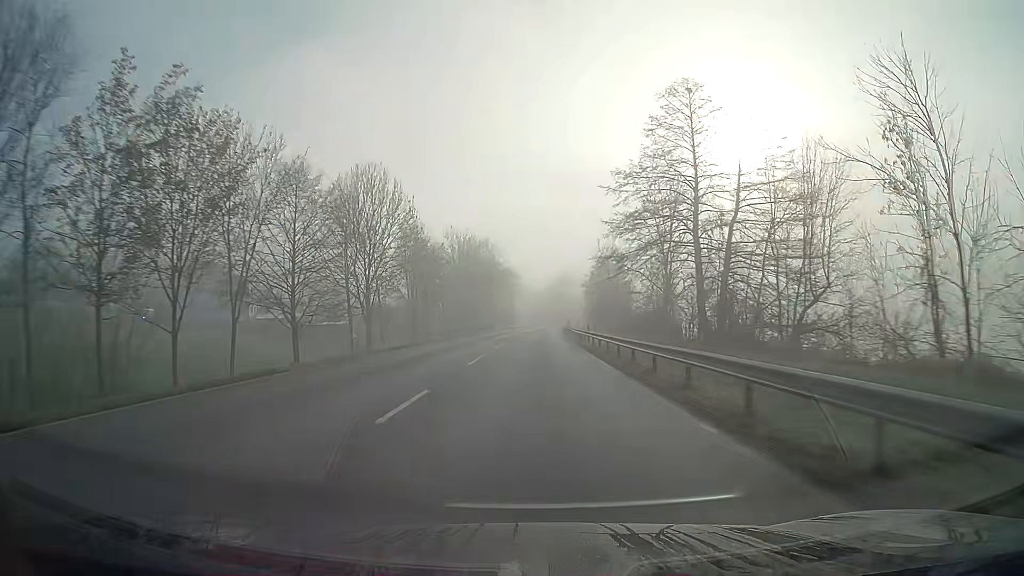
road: primary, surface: asphalt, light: Day
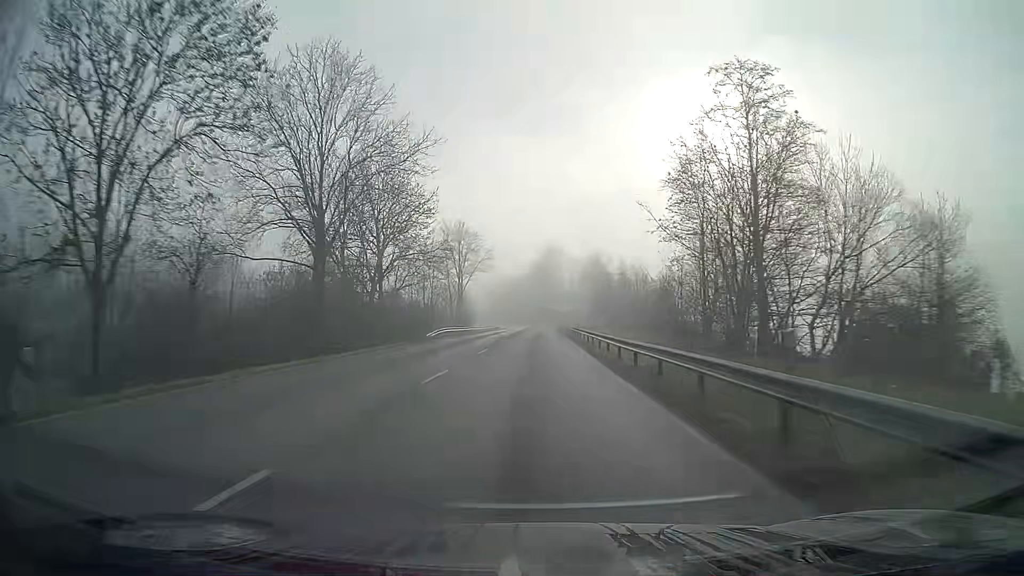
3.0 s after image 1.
(+1.3, +78.8) m; +2°
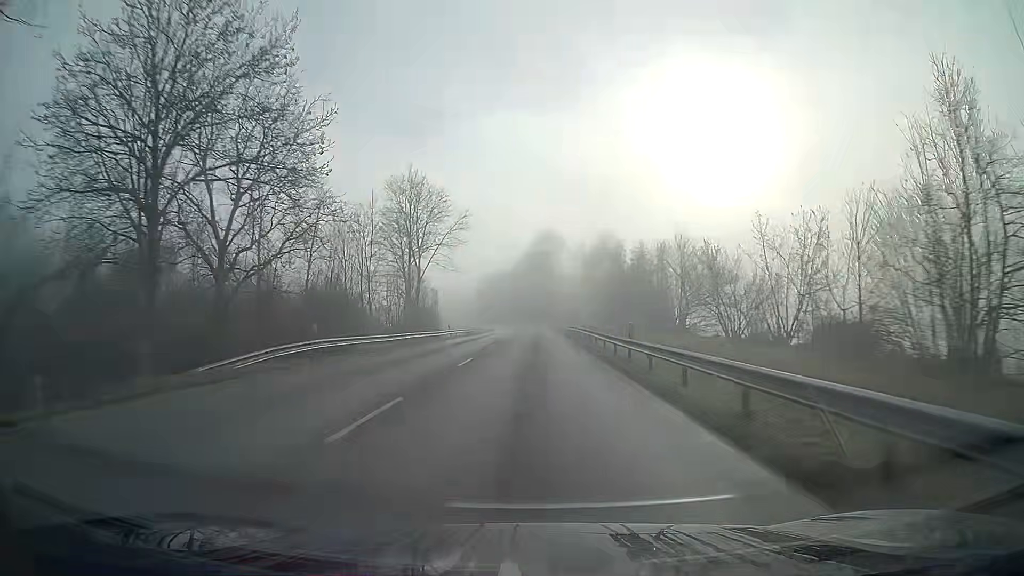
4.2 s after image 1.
(+0.1, +30.4) m; 0°
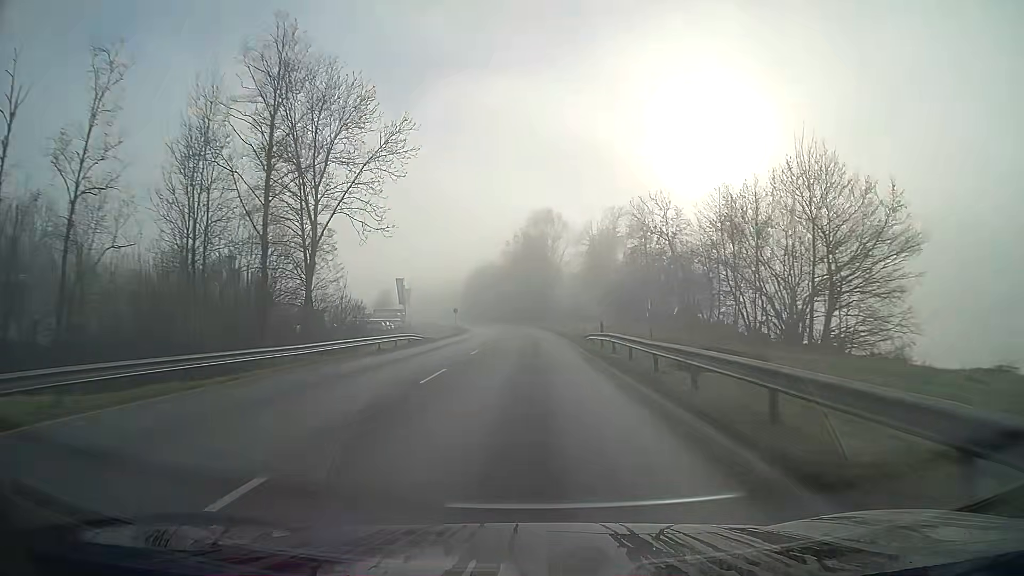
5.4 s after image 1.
(+0.1, +29.4) m; 0°
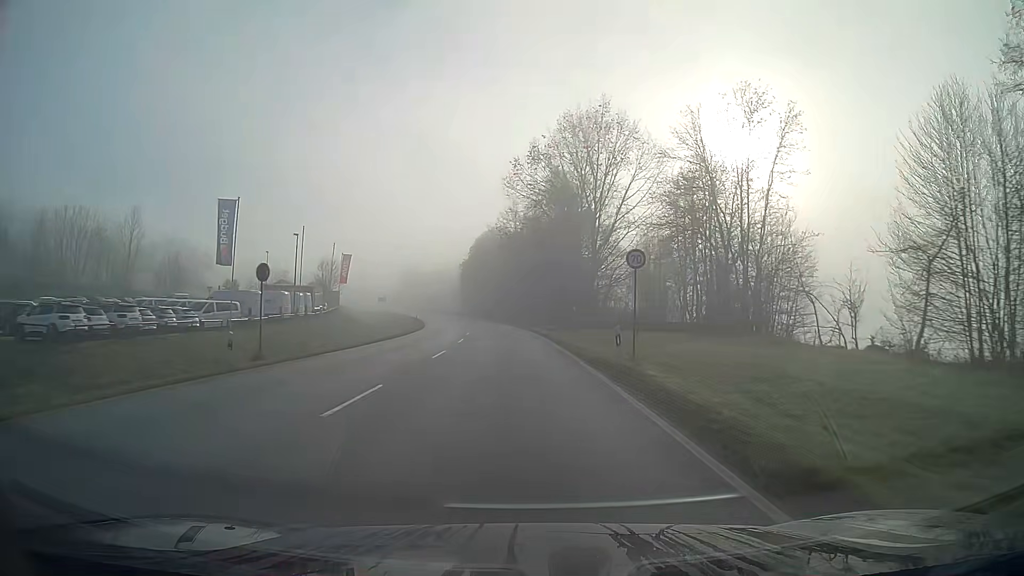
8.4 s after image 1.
(-0.7, +64.3) m; -2°
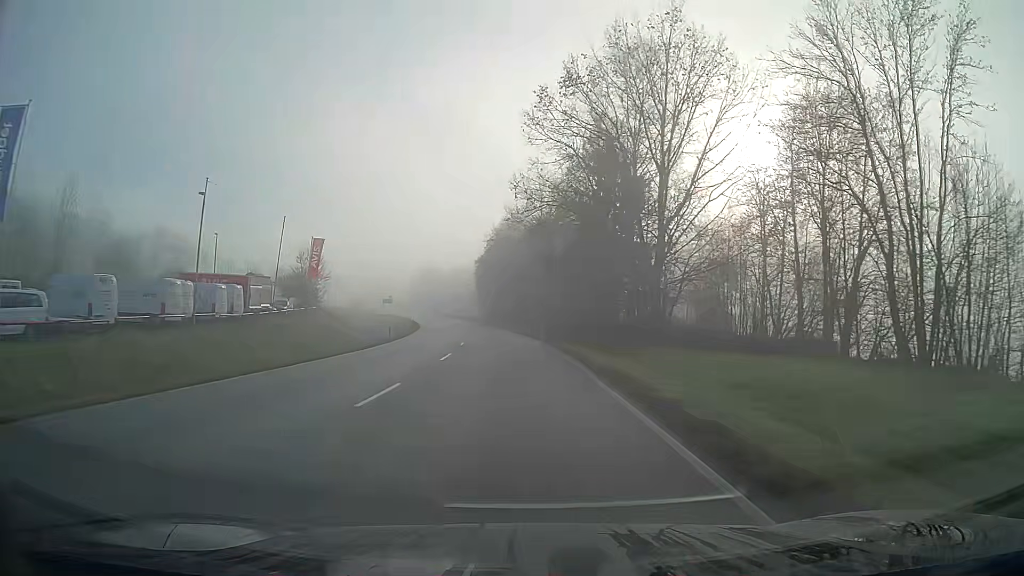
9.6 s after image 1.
(-0.4, +22.1) m; -2°
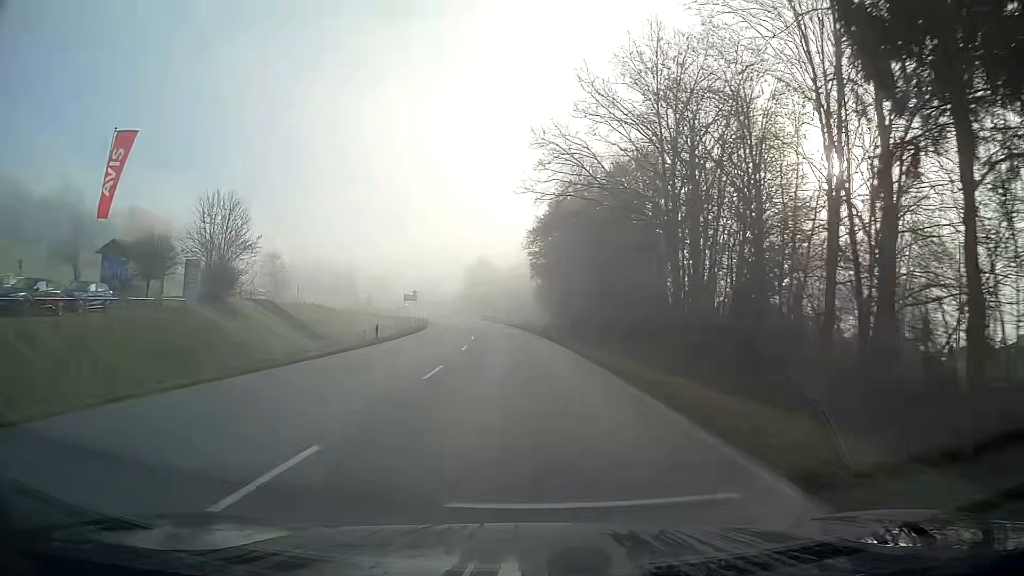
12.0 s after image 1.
(-2.1, +43.6) m; -6°
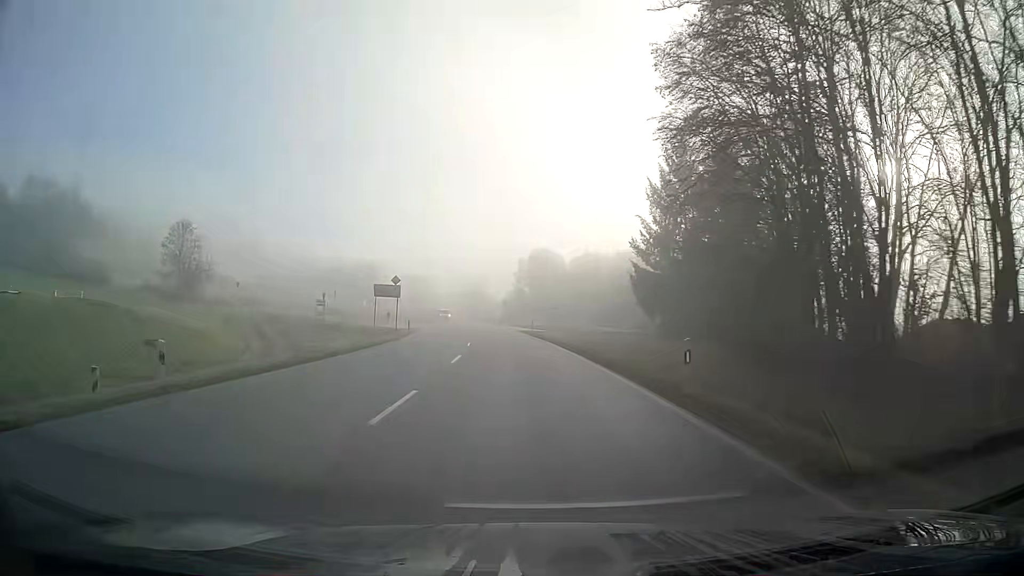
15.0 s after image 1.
(-2.7, +54.4) m; -5°
